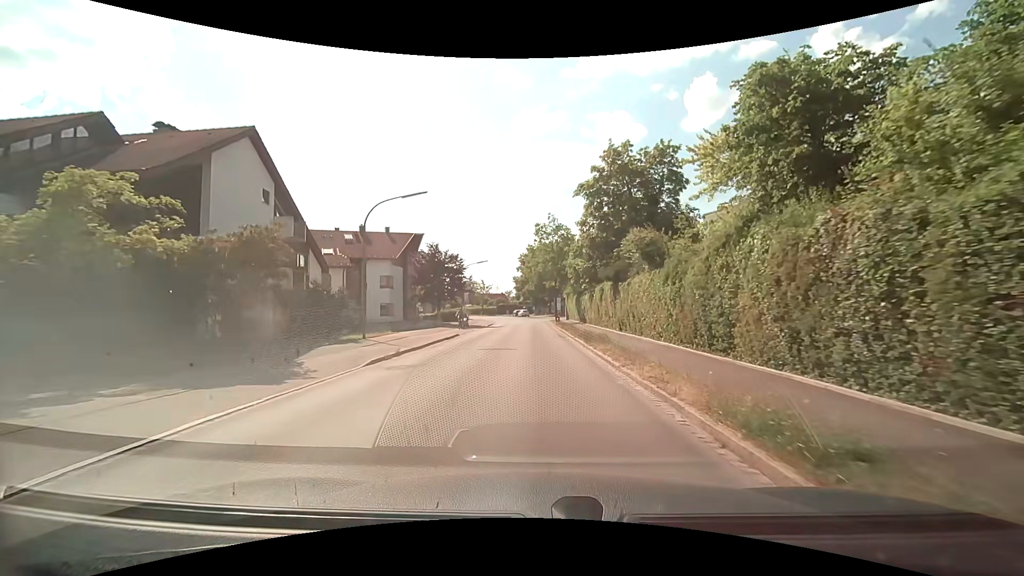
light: Day
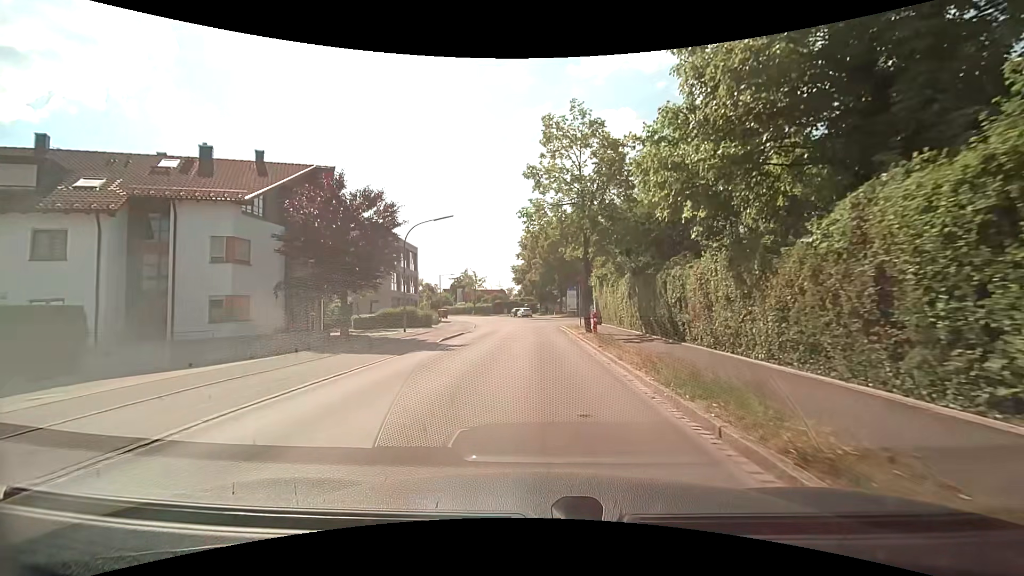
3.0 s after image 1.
(-0.3, +27.3) m; -1°
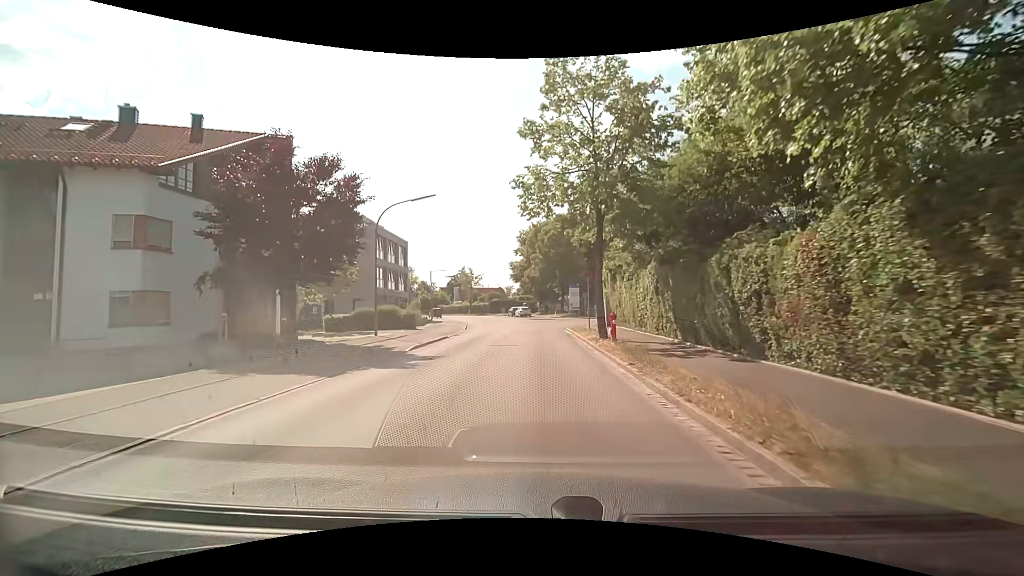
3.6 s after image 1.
(0.0, +5.5) m; -1°
(0, +10) (0, +20) (0, +30) (0, +40) (-1, +50) (-2, +60) (-4, +70) (-6, +79) (-9, +89) (-13, +98) m
